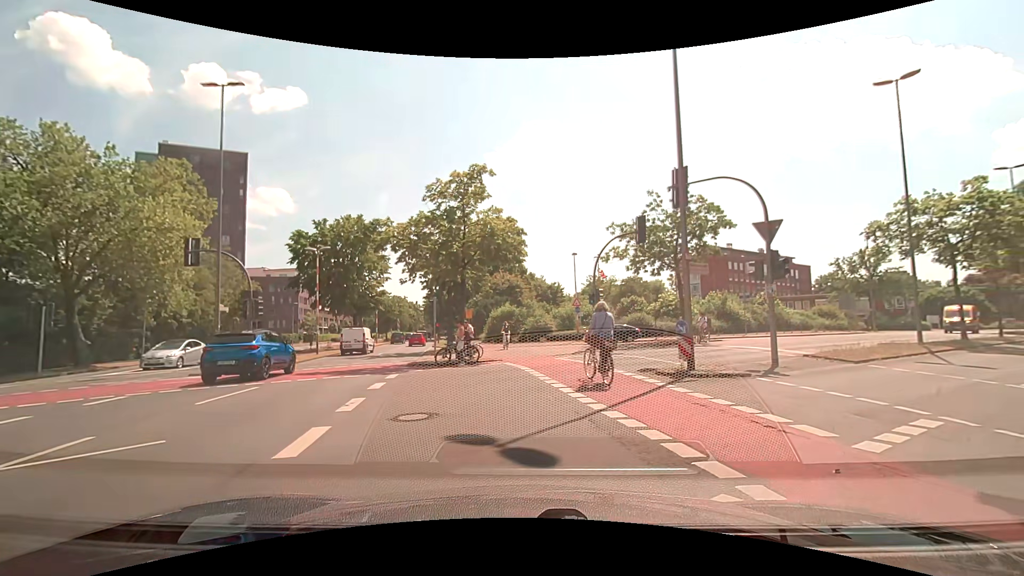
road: primary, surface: asphalt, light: Day
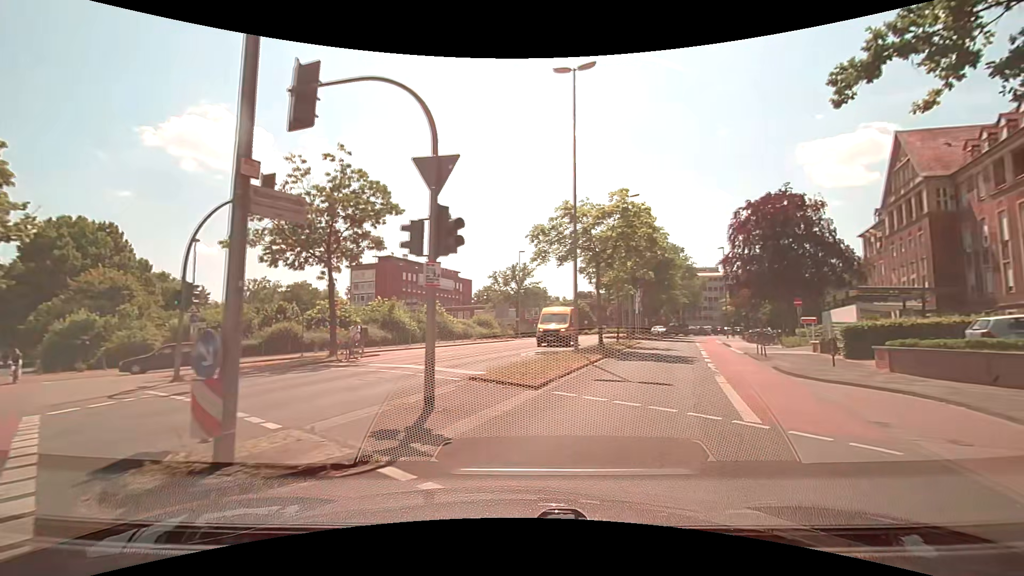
(+2.5, +7.7) m; +37°
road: residential
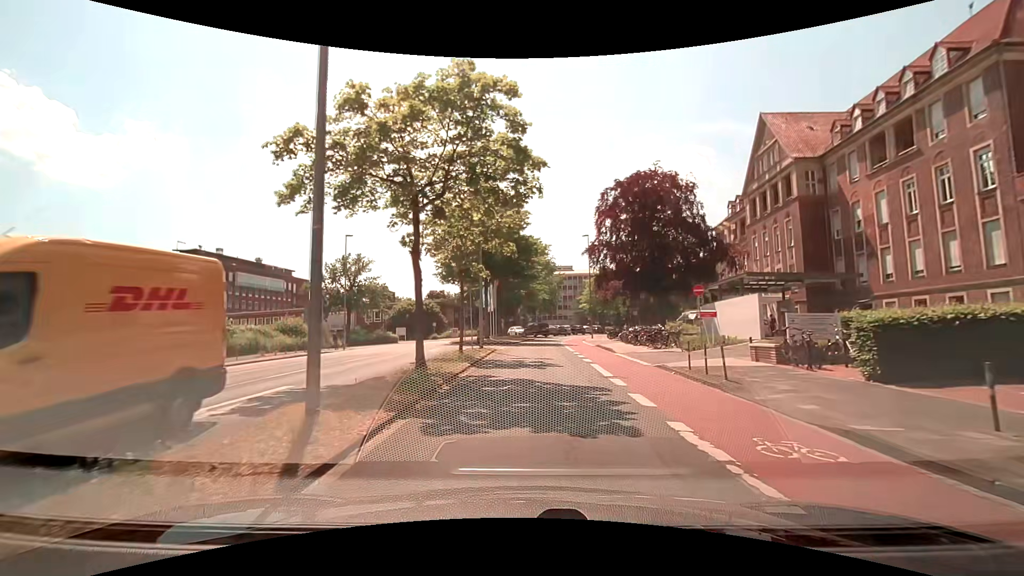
(+2.5, +13.2) m; +17°
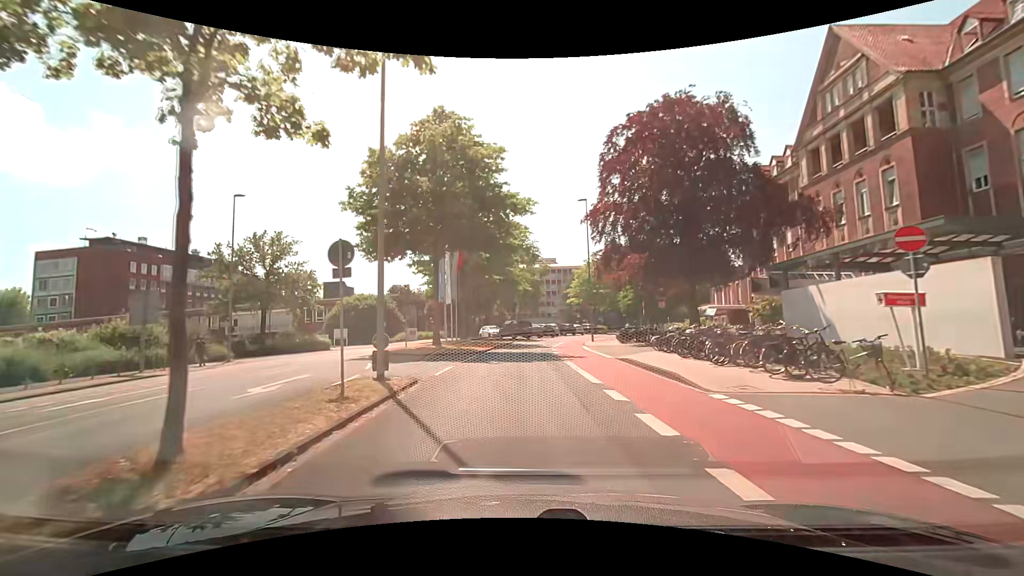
(+0.4, +16.7) m; +1°
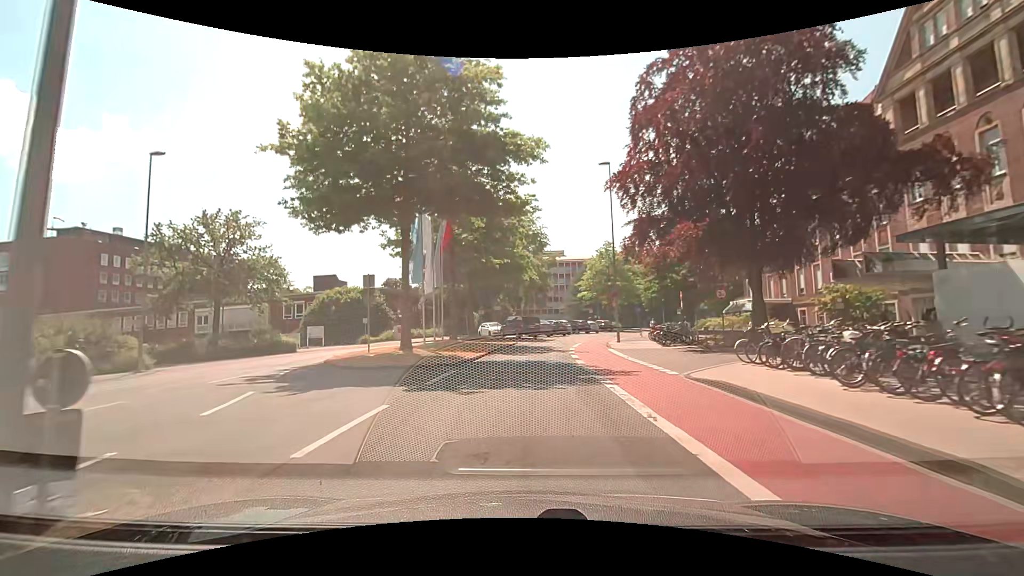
(+0.1, +8.9) m; +1°
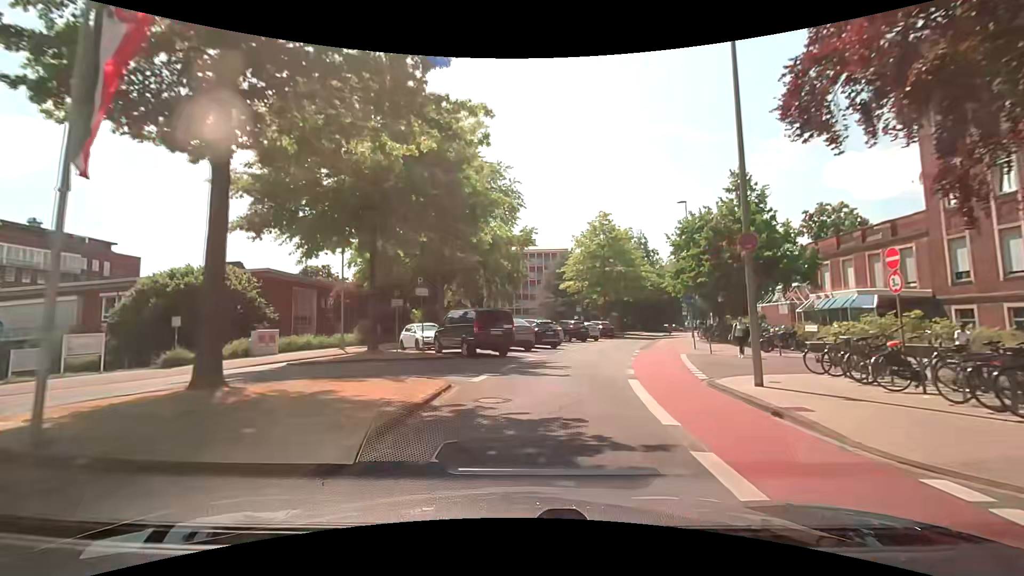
(+0.2, +22.4) m; +3°
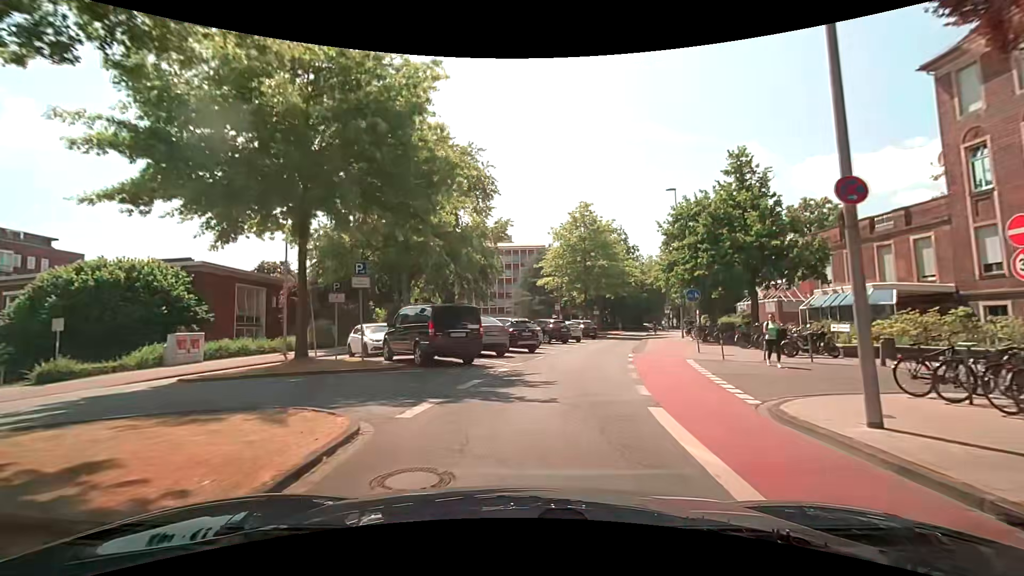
(+0.1, +4.5) m; +3°
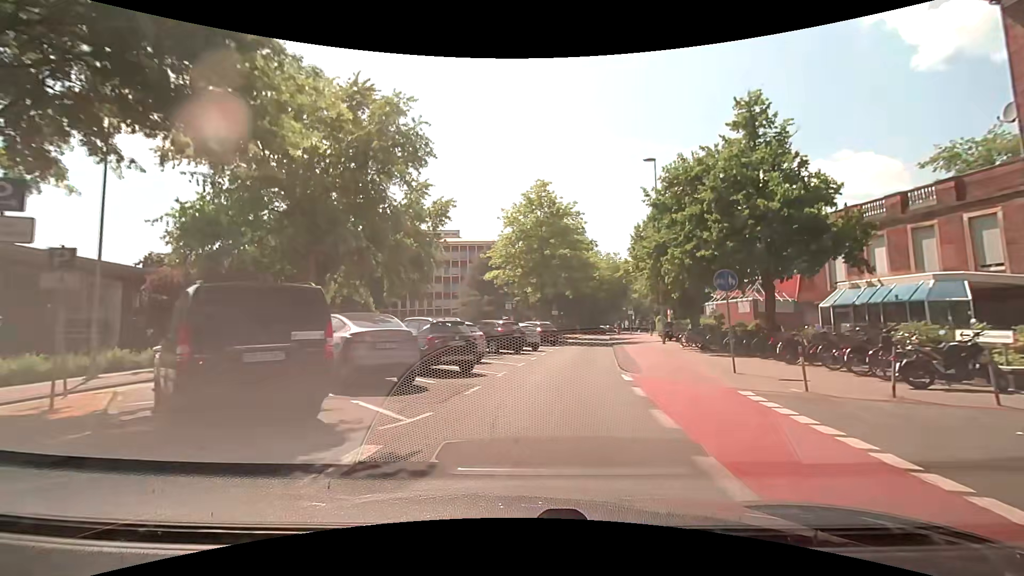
(+0.4, +8.9) m; +5°
